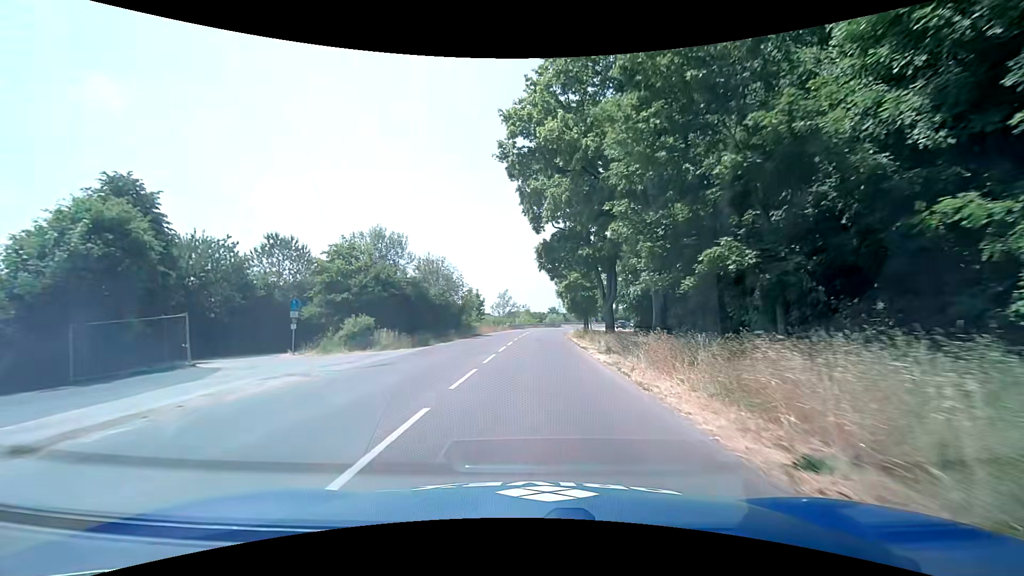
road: tertiary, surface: asphalt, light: Day
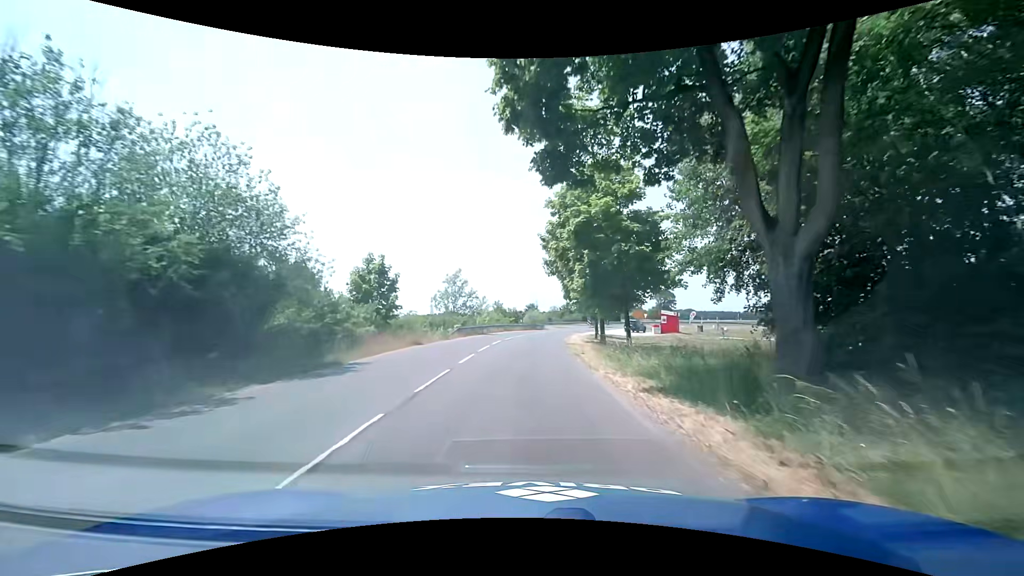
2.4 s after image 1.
(+0.6, +30.6) m; +2°
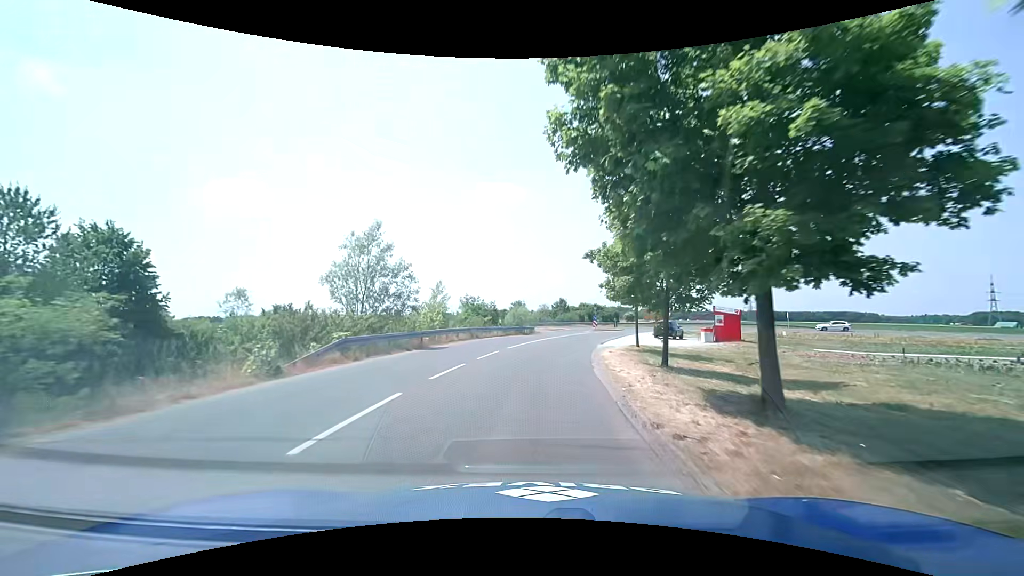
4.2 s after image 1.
(+0.4, +22.1) m; +2°
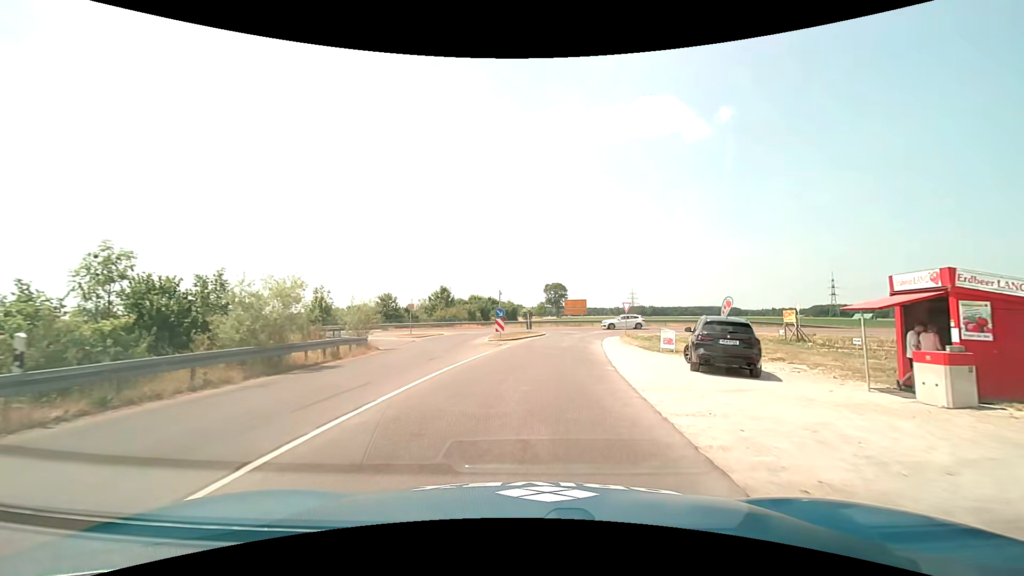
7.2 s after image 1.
(+3.0, +31.7) m; +13°
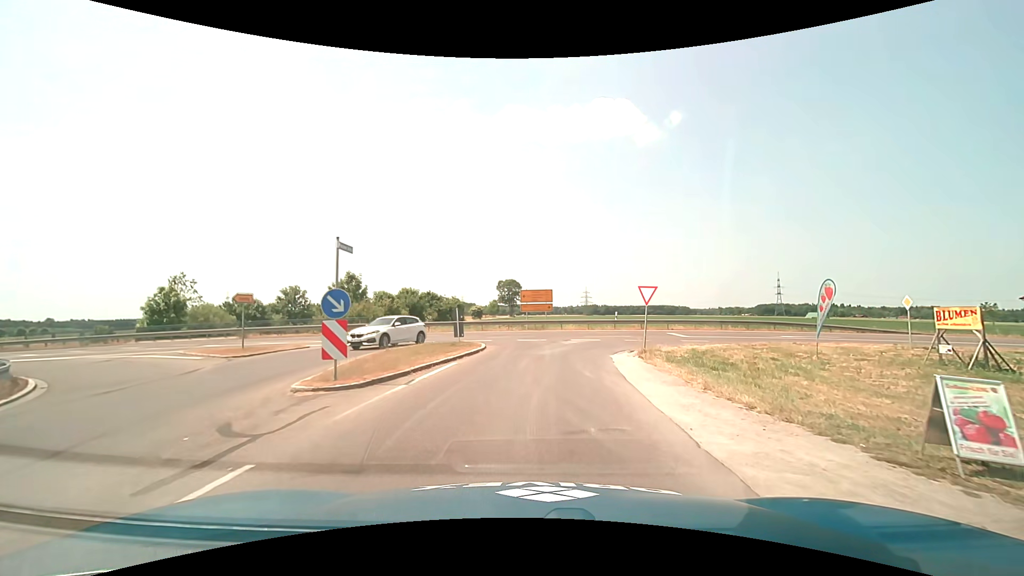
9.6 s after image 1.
(+1.0, +18.8) m; +5°
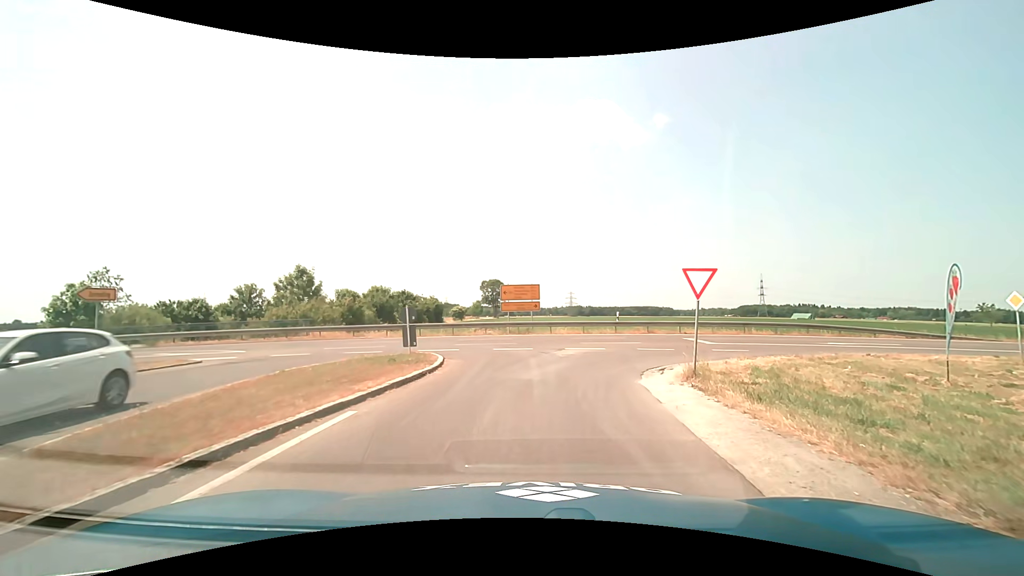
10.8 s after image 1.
(+0.1, +6.9) m; +2°
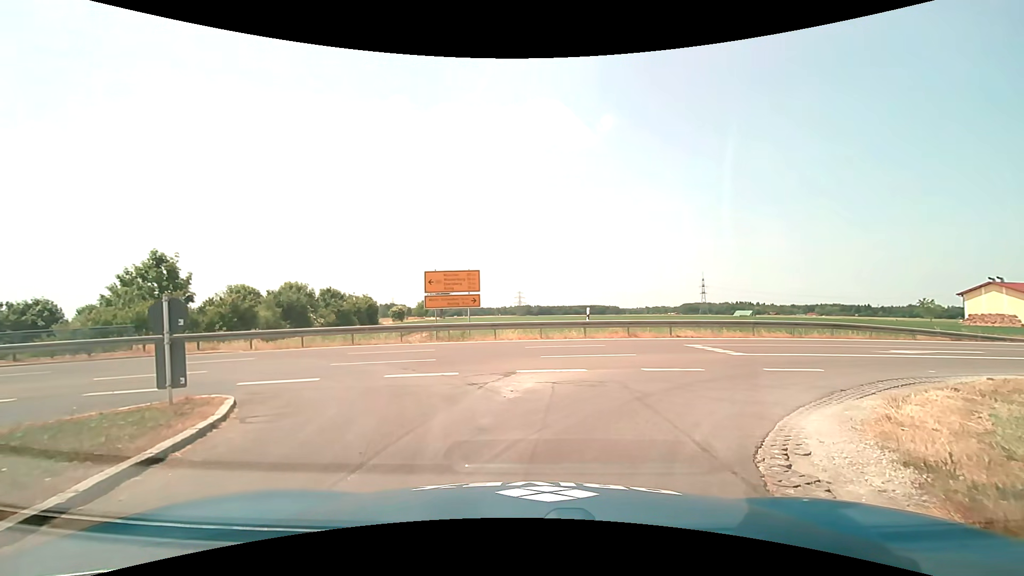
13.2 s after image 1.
(+0.4, +9.0) m; +5°
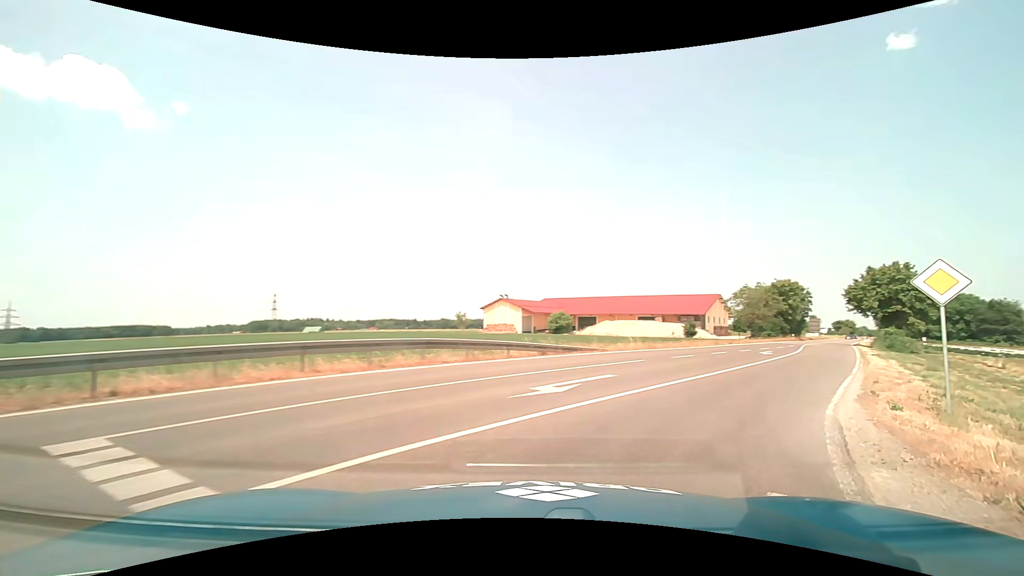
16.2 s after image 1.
(+4.5, +12.6) m; +48°
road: secondary
(+3, +10) (+8, +18) (+13, +27) (+18, +35) (+24, +44) (+29, +52) (+34, +61) (+39, +69) (+44, +78) (+50, +86) m
